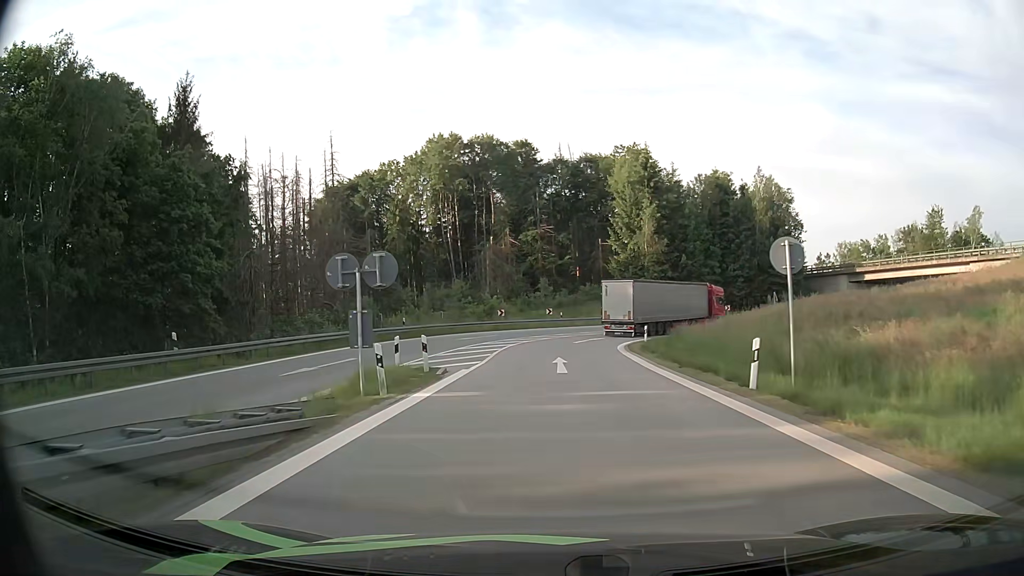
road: motorway_link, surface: asphalt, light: Day
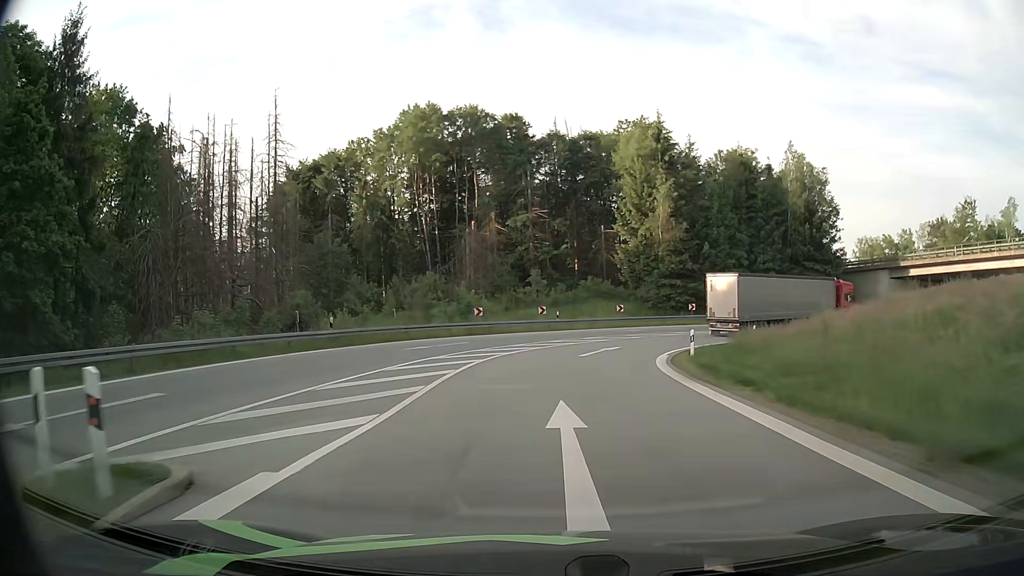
(+0.1, +13.9) m; +1°
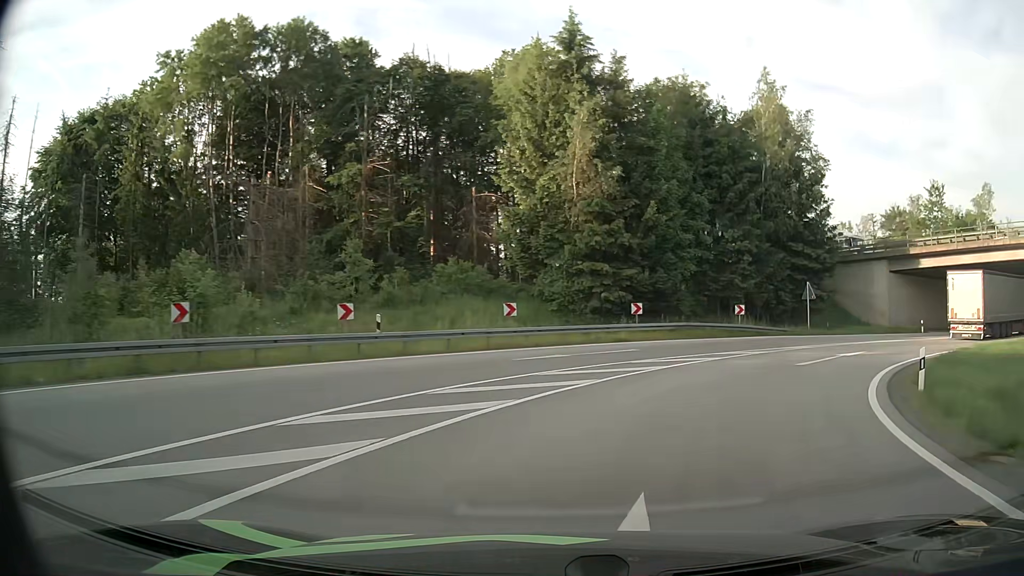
(+1.4, +26.4) m; +11°
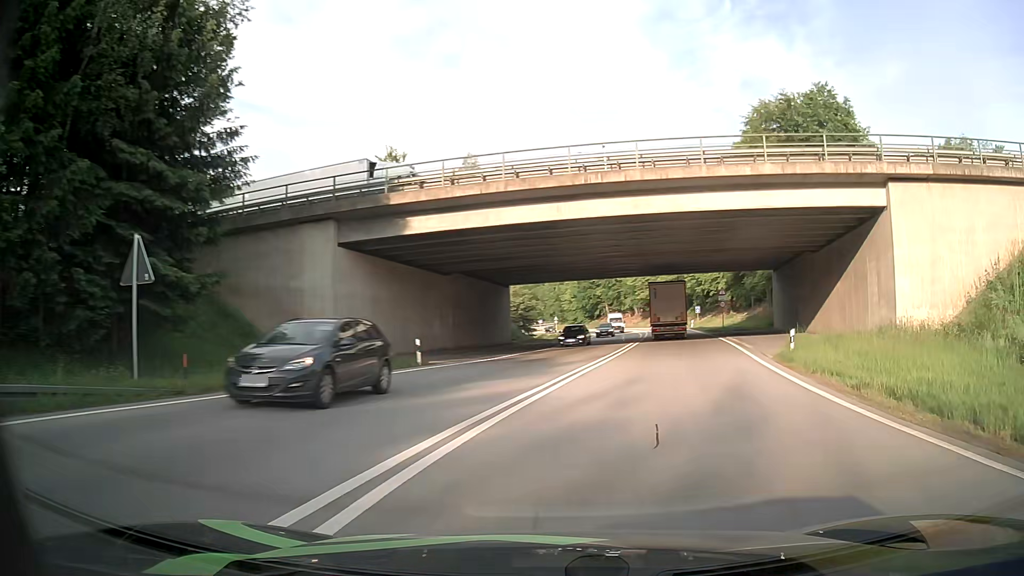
(+11.4, +26.8) m; +51°
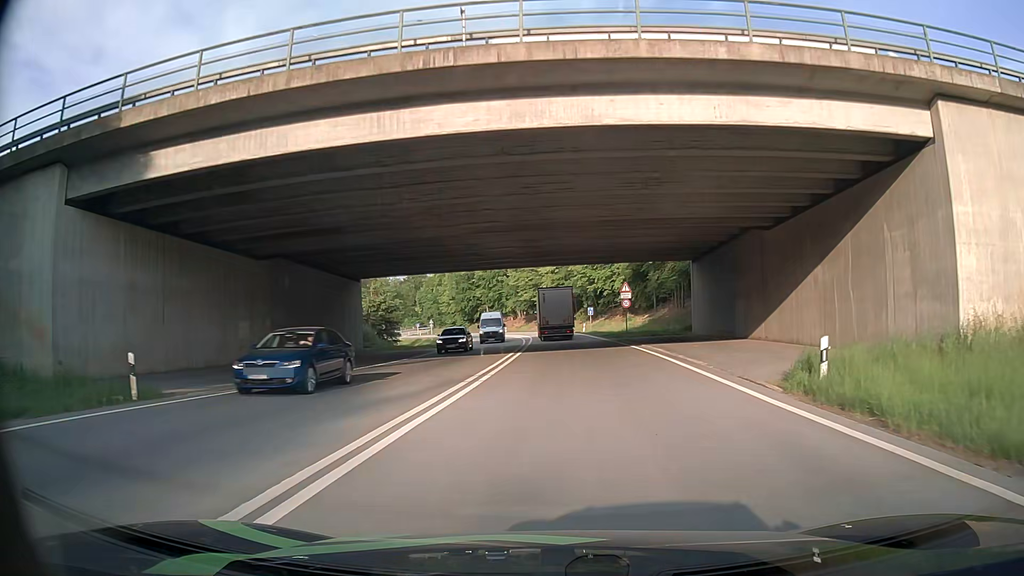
(+1.4, +11.8) m; +10°
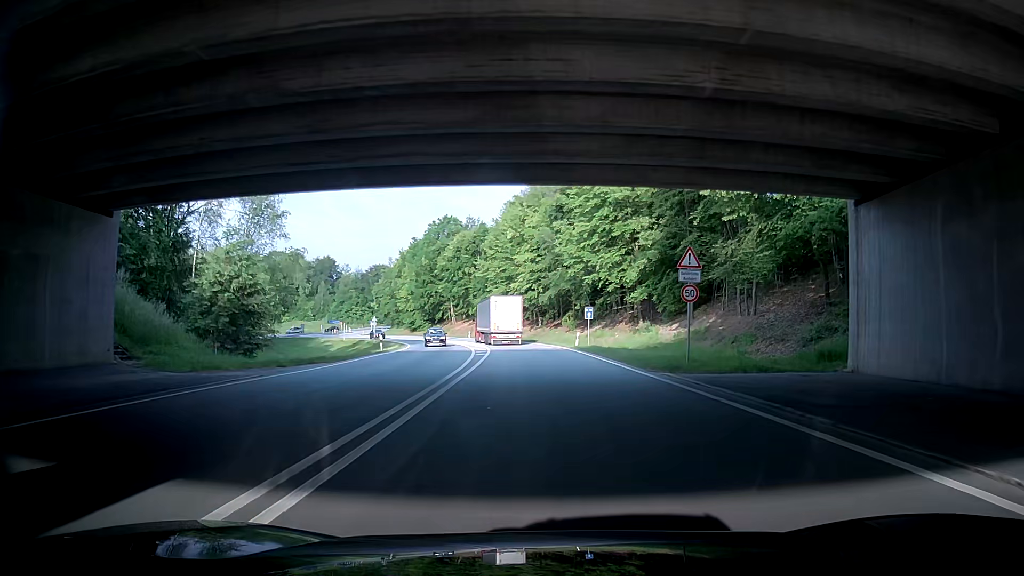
(+0.7, +27.7) m; +3°
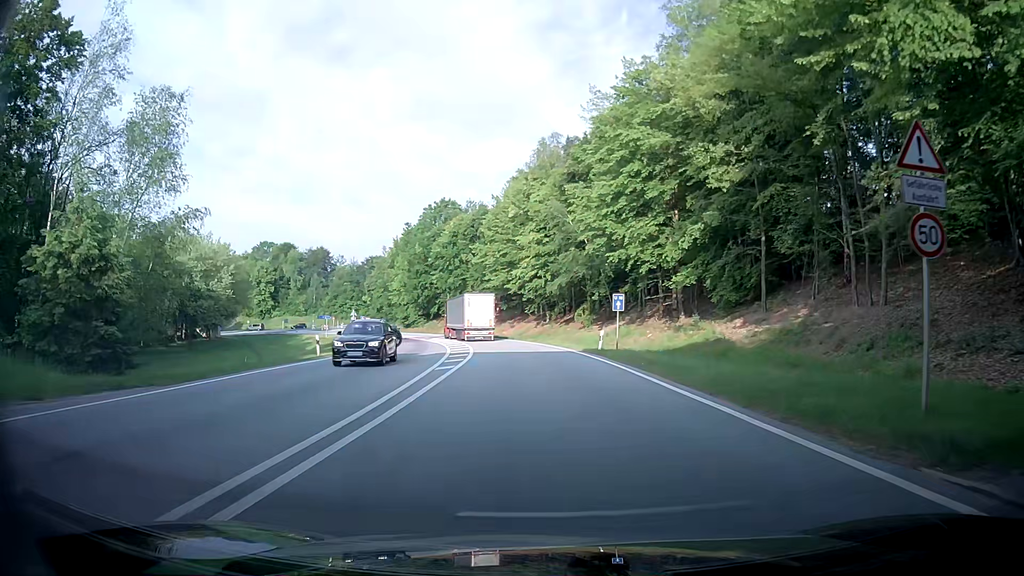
(-0.9, +14.3) m; -7°
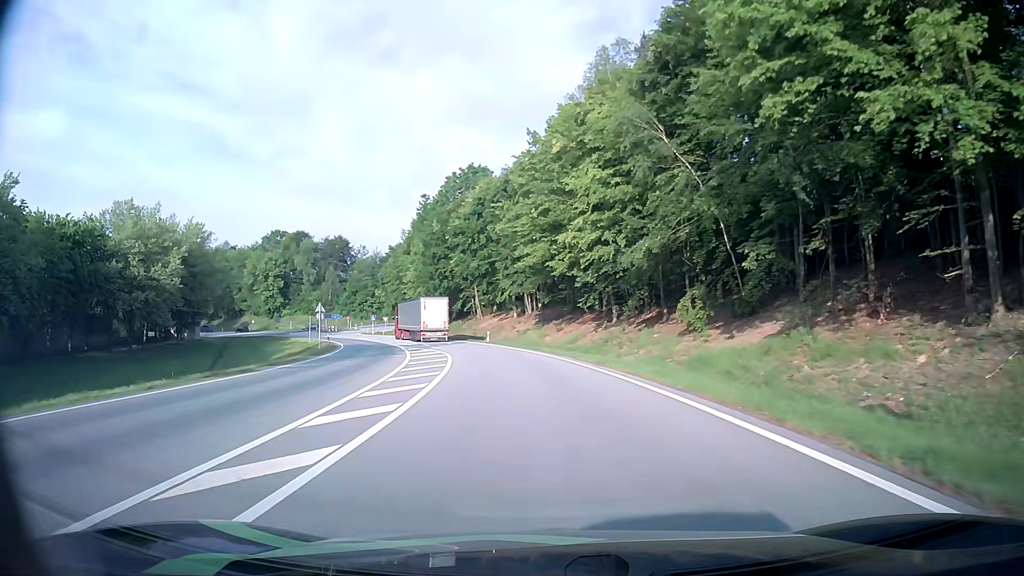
(+0.5, +28.1) m; +1°
(0, +10) (-1, +20) (-1, +30) (-3, +40) (-5, +50) (-8, +59) (-11, +69) (-15, +78) (-20, +87) (-25, +95) m
